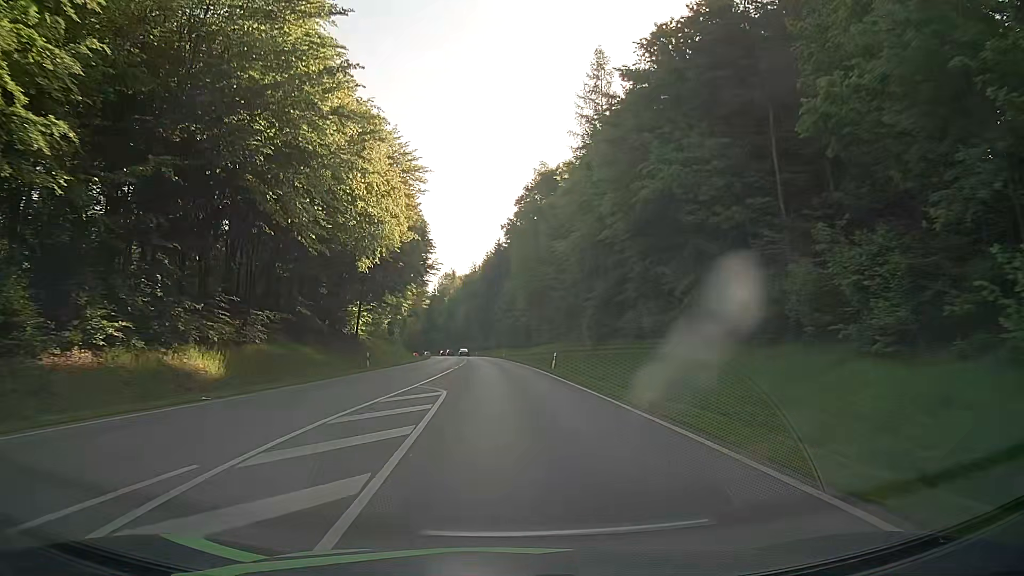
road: secondary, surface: asphalt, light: Day
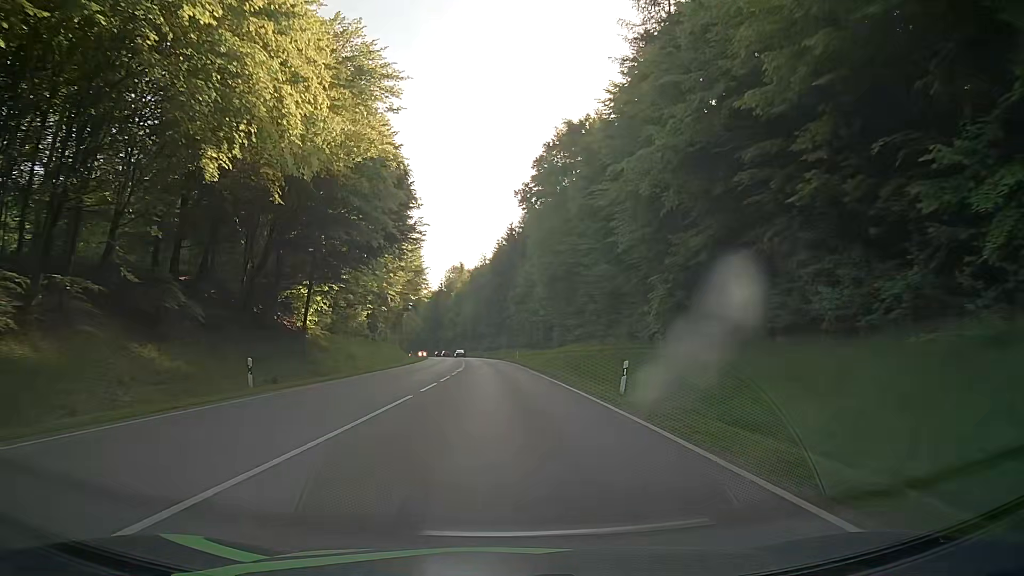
(-0.3, +20.6) m; -2°
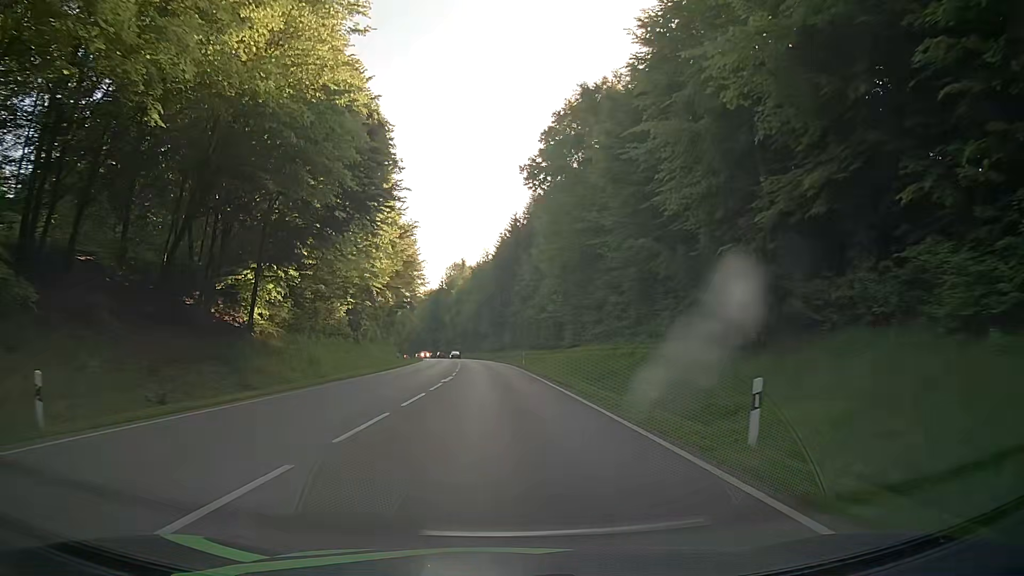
(0.0, +10.4) m; 0°
